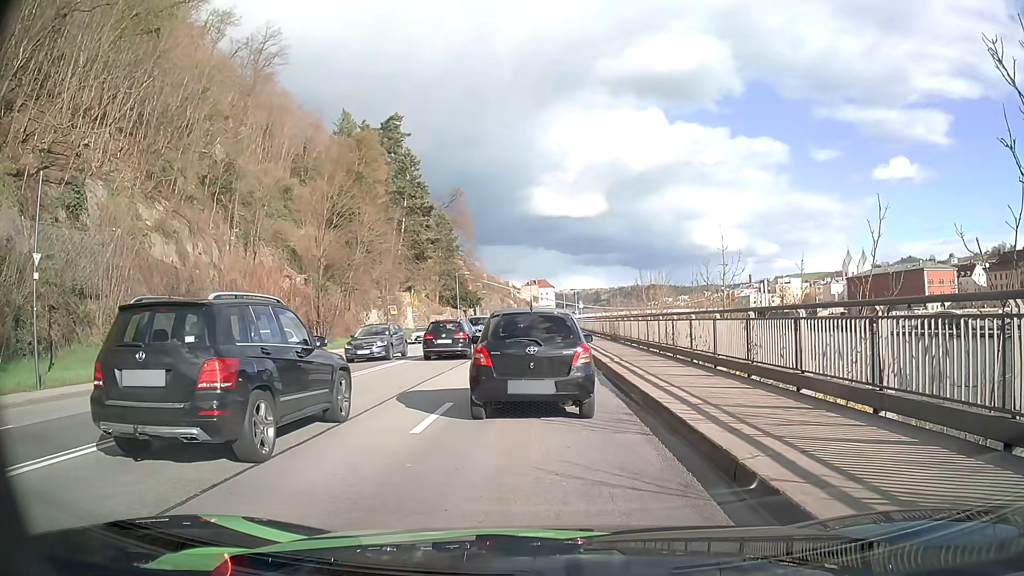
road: primary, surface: asphalt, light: Day
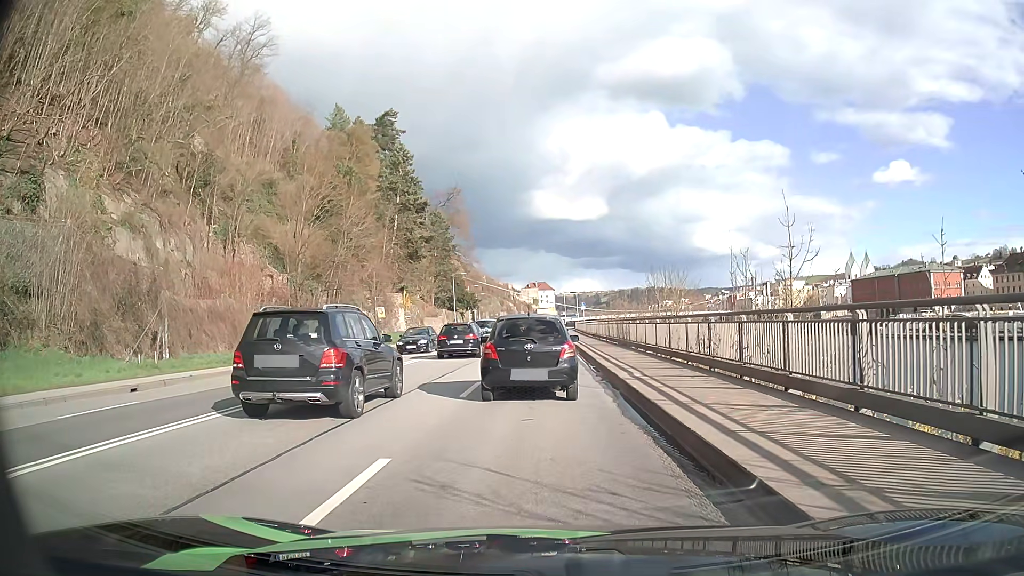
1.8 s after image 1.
(+0.1, +4.7) m; 0°
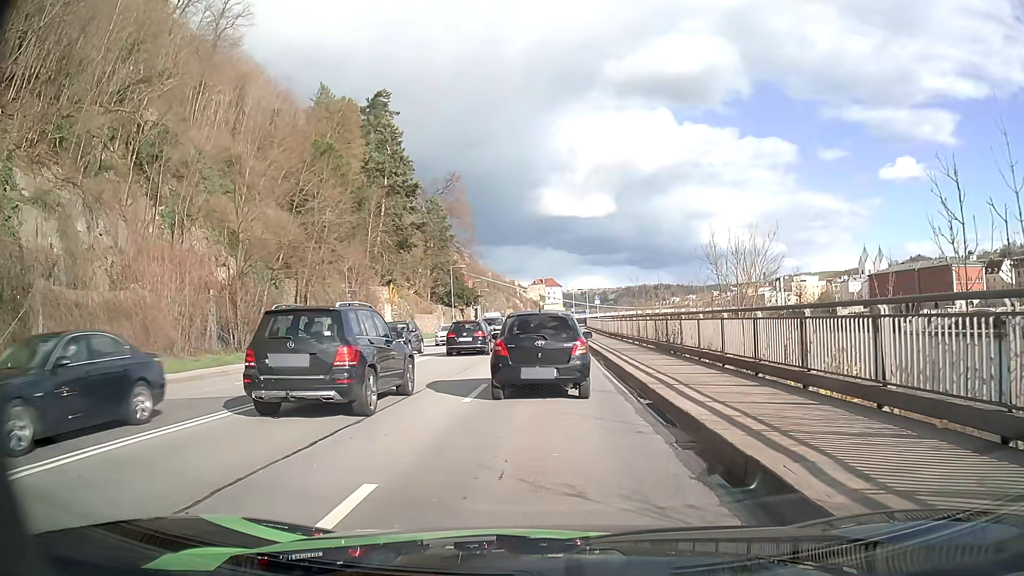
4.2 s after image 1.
(+0.1, +10.4) m; 0°
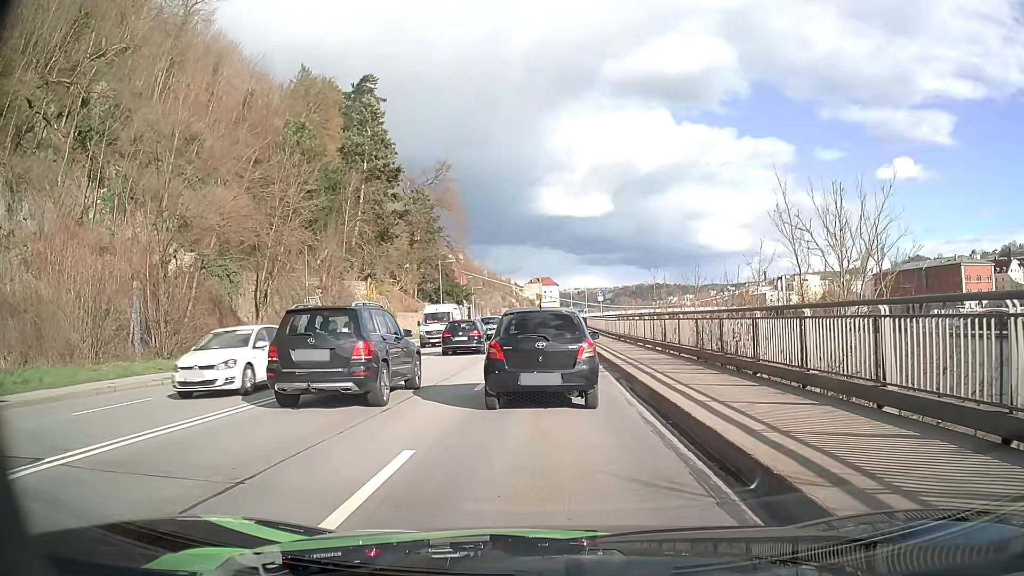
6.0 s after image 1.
(0.0, +7.4) m; 0°
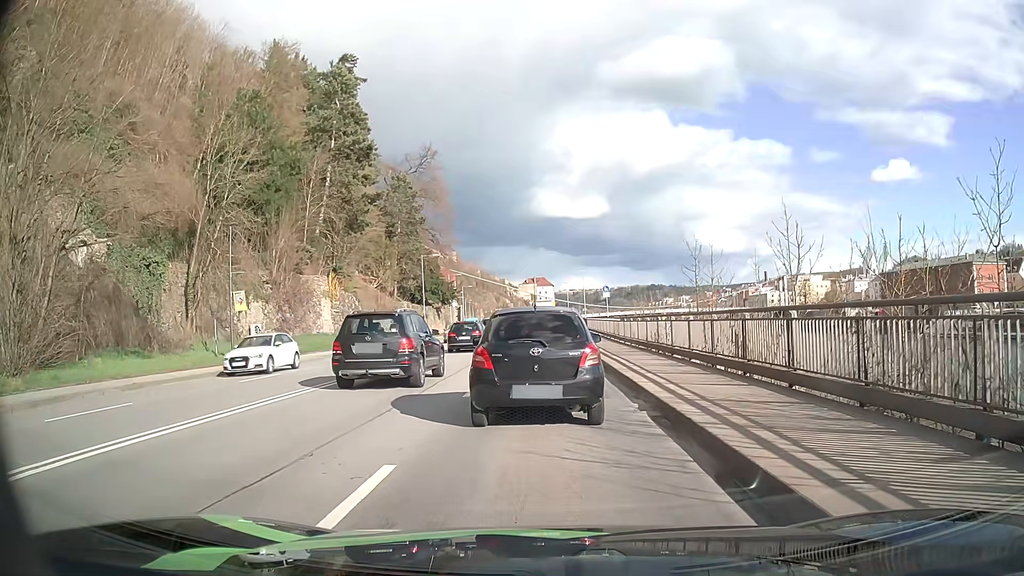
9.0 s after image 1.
(+0.1, +9.6) m; 0°
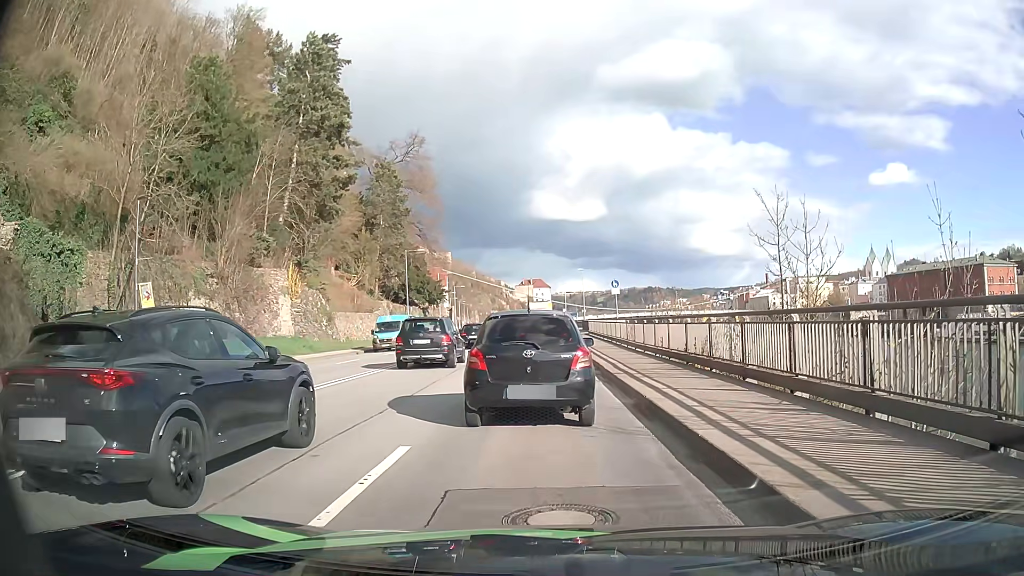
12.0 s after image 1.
(+0.1, +7.8) m; +1°
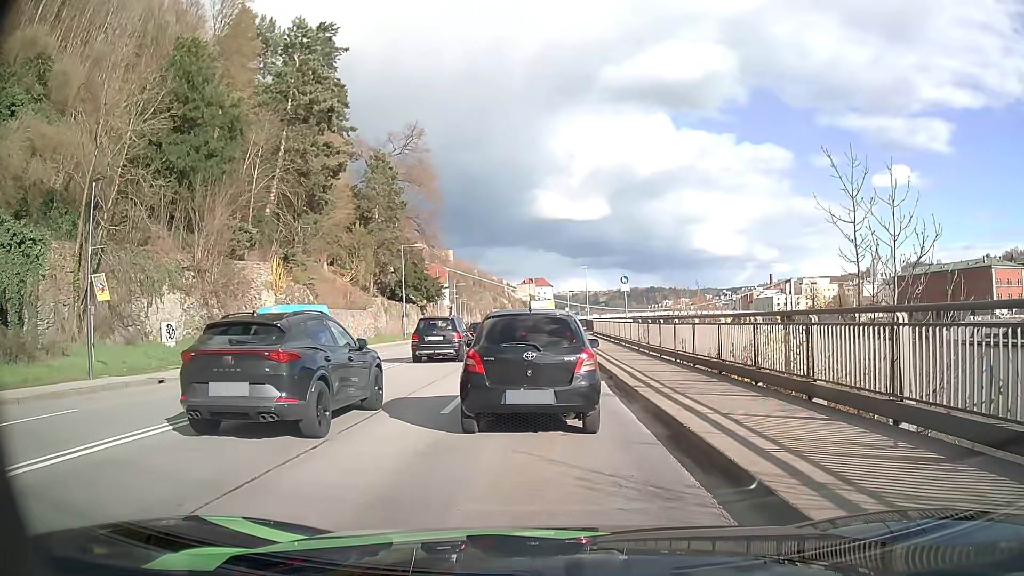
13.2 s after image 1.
(0.0, +3.1) m; -1°
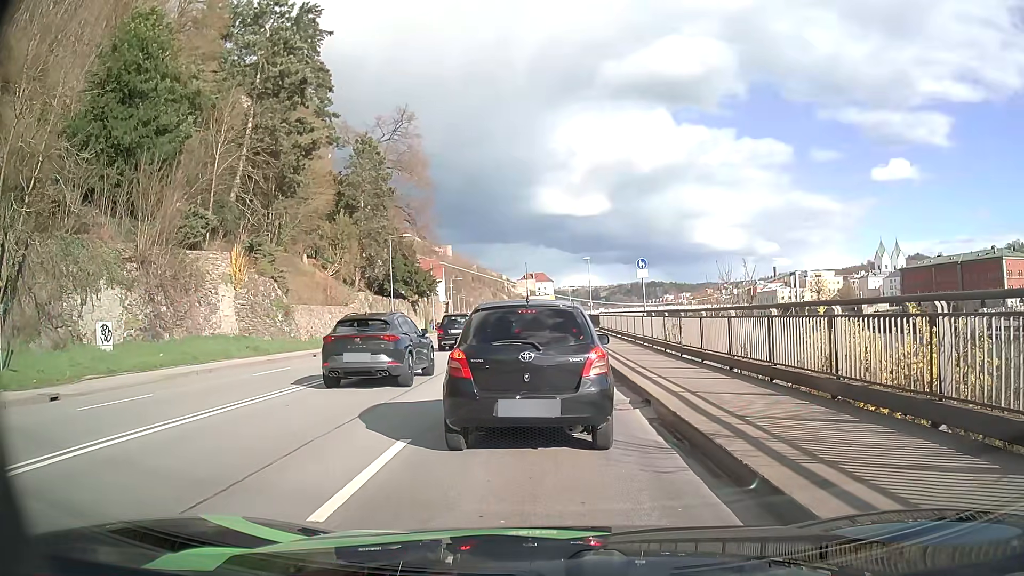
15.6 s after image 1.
(+0.1, +5.8) m; +1°
